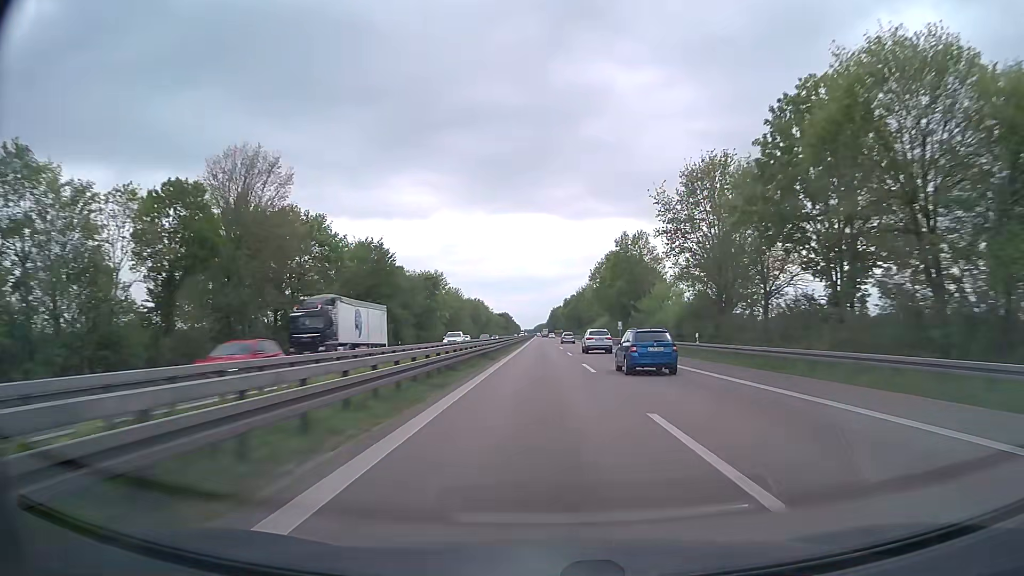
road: trunk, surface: asphalt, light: Day
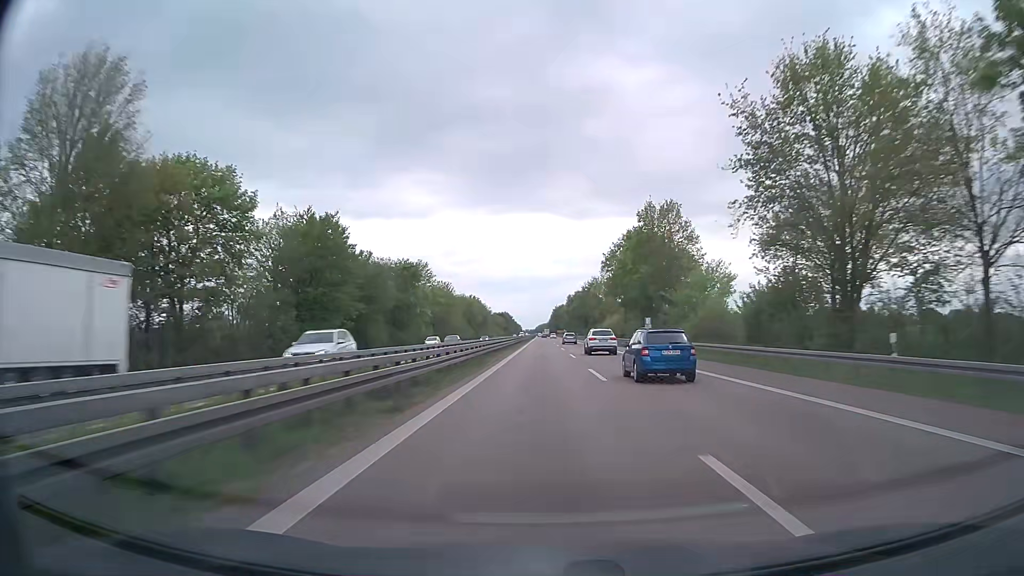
(0.0, +21.8) m; 0°
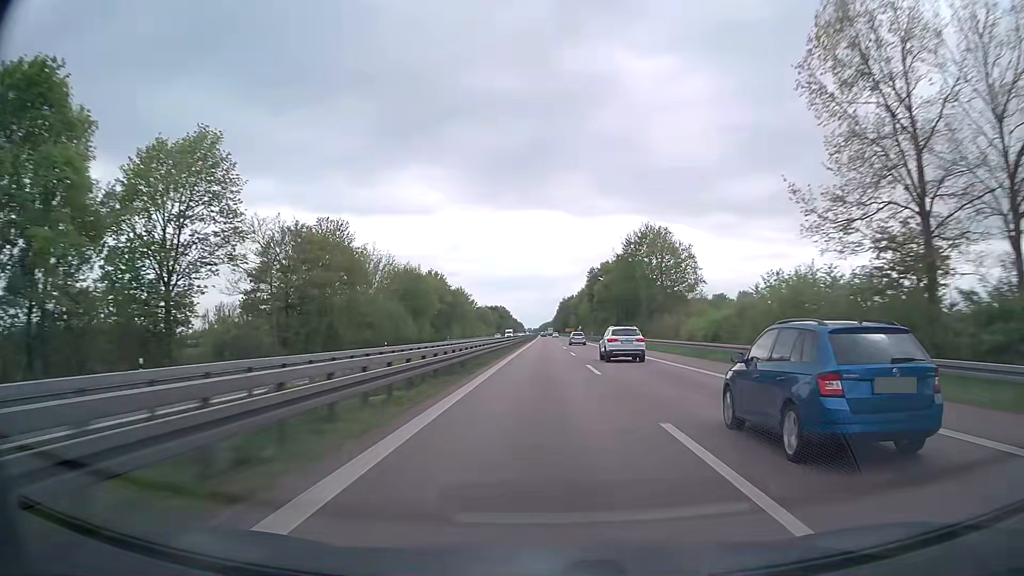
(-0.3, +87.1) m; 0°
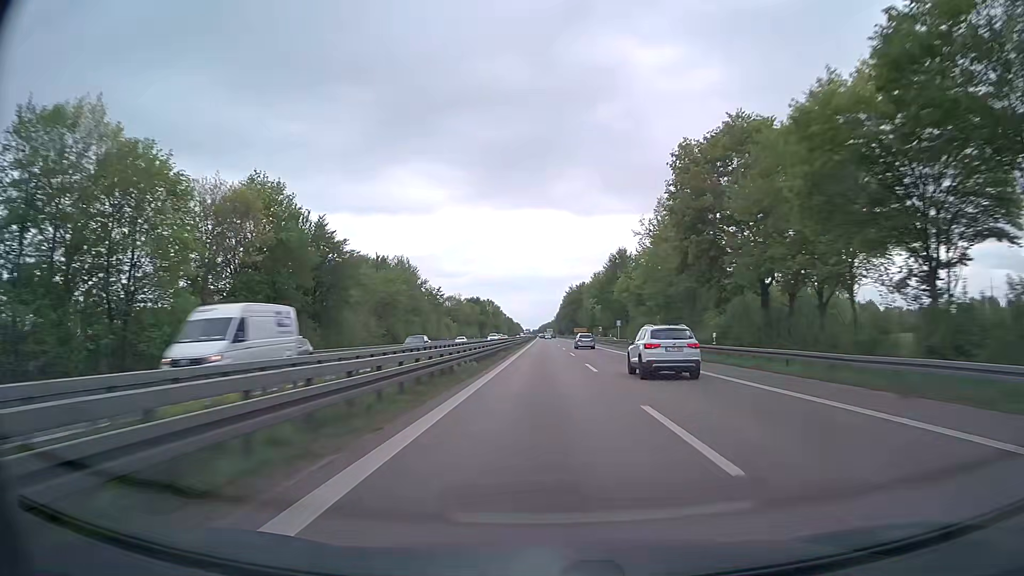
(0.0, +87.2) m; 0°
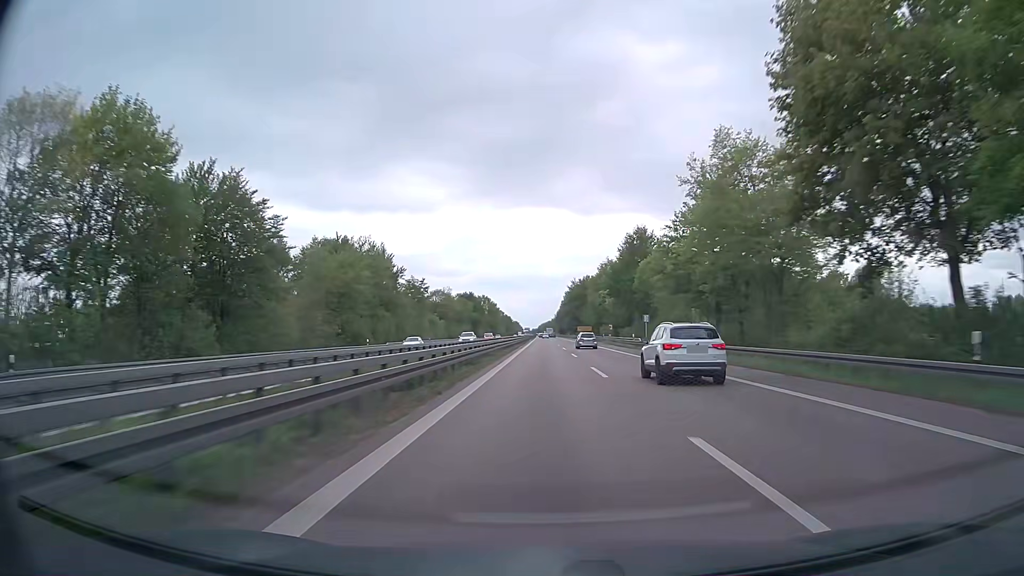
(0.0, +21.8) m; 0°
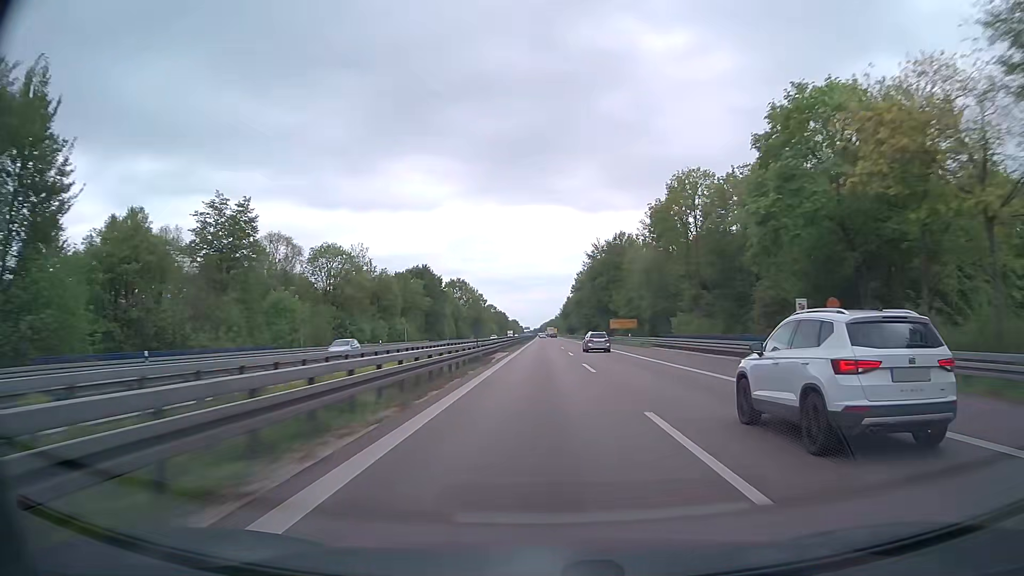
(-0.1, +86.9) m; 0°
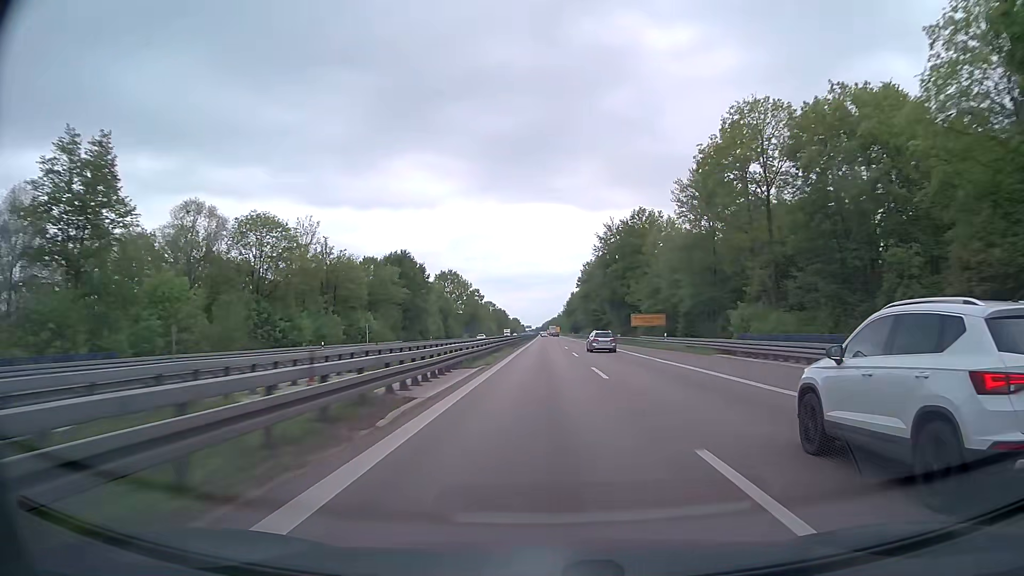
(-0.1, +21.7) m; 0°
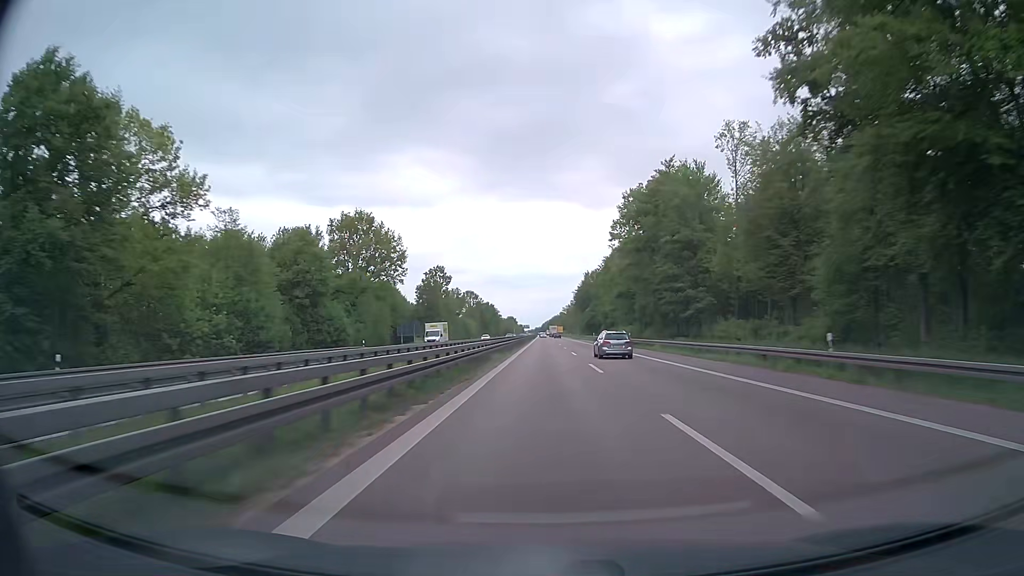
(0.0, +86.5) m; 0°
(0, +10) (0, +20) (0, +30) (0, +40) (0, +50) (0, +60) (0, +70) (0, +80) (0, +90) (0, +100) m
